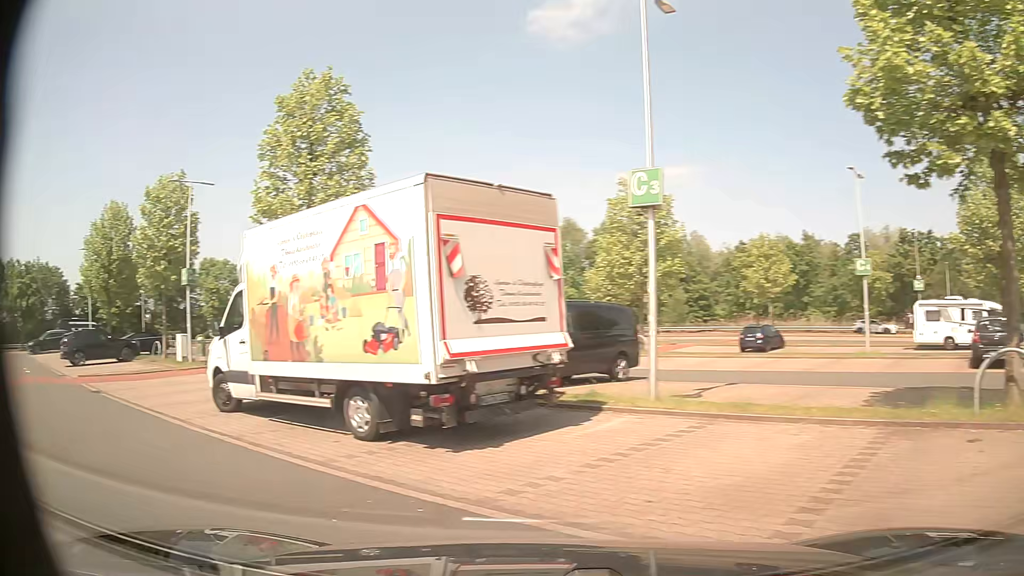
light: Day
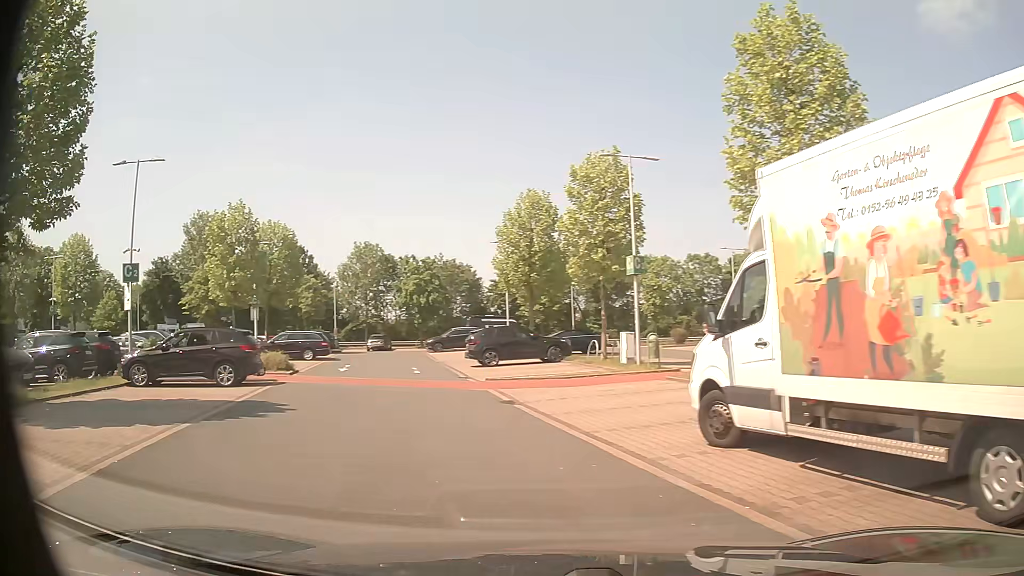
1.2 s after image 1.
(-1.5, +3.9) m; -38°
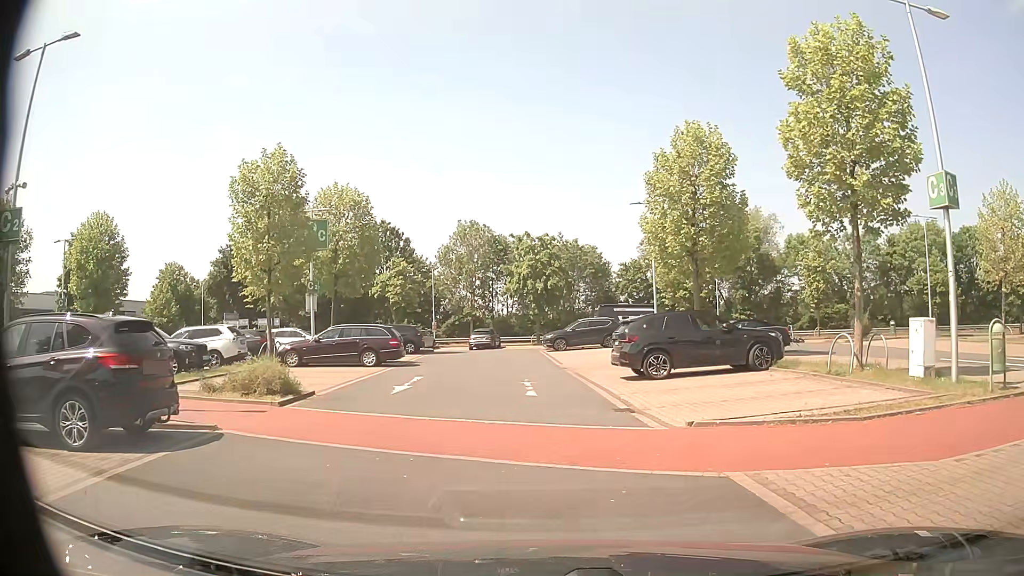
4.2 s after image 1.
(-2.3, +11.2) m; -12°
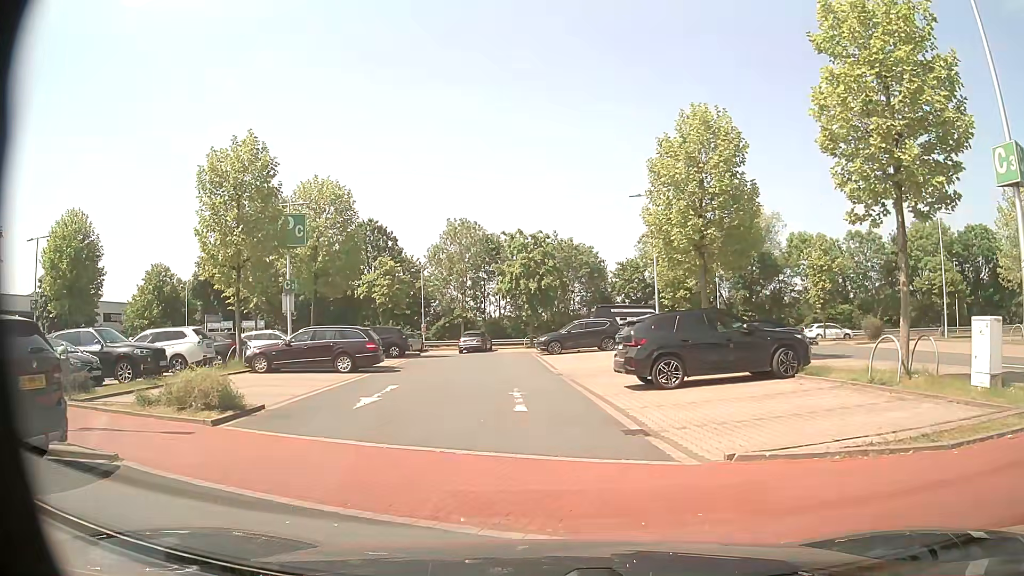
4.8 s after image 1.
(0.0, +2.3) m; 0°
